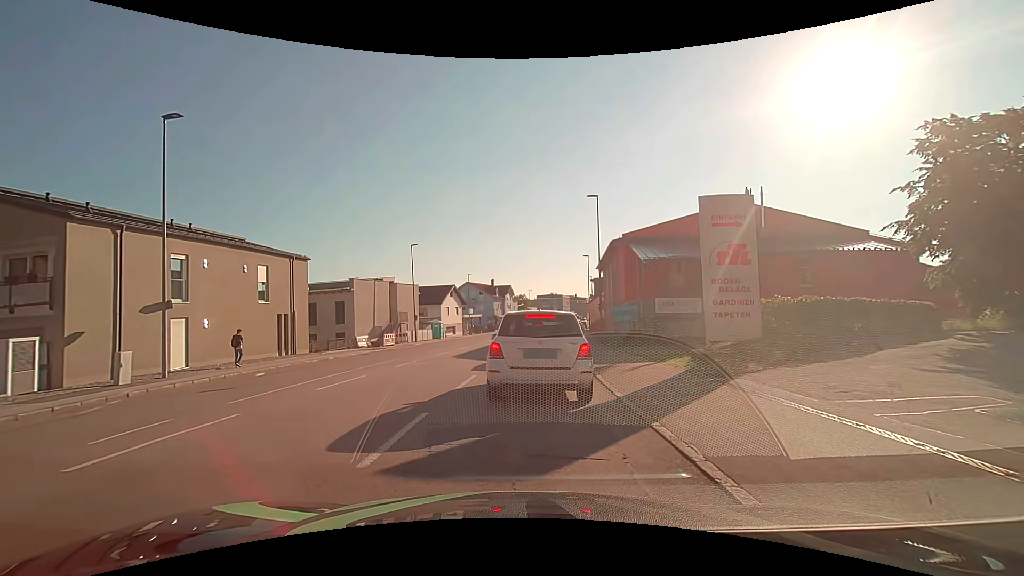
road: tertiary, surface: asphalt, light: Day
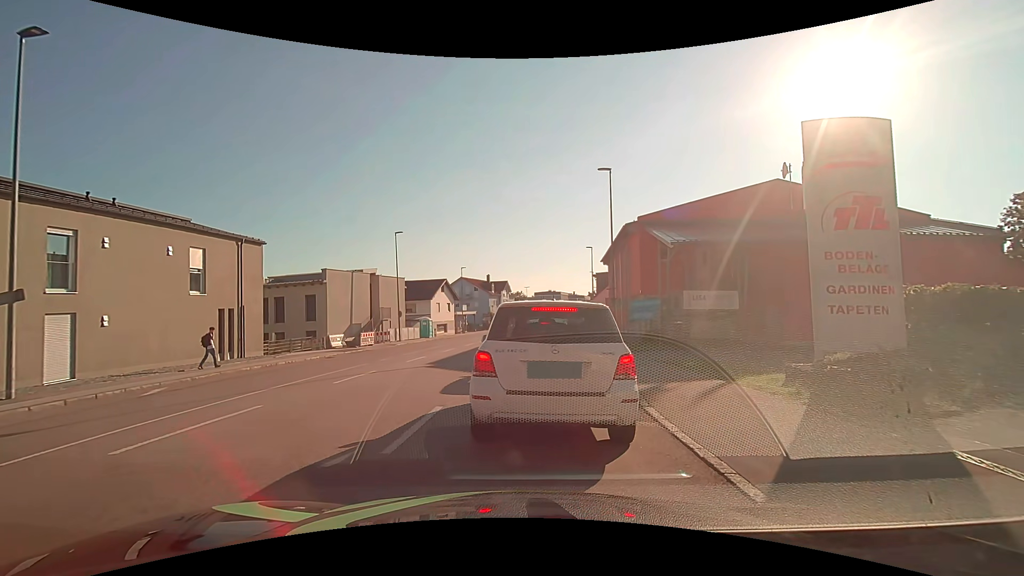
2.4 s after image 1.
(+0.1, +5.4) m; +2°
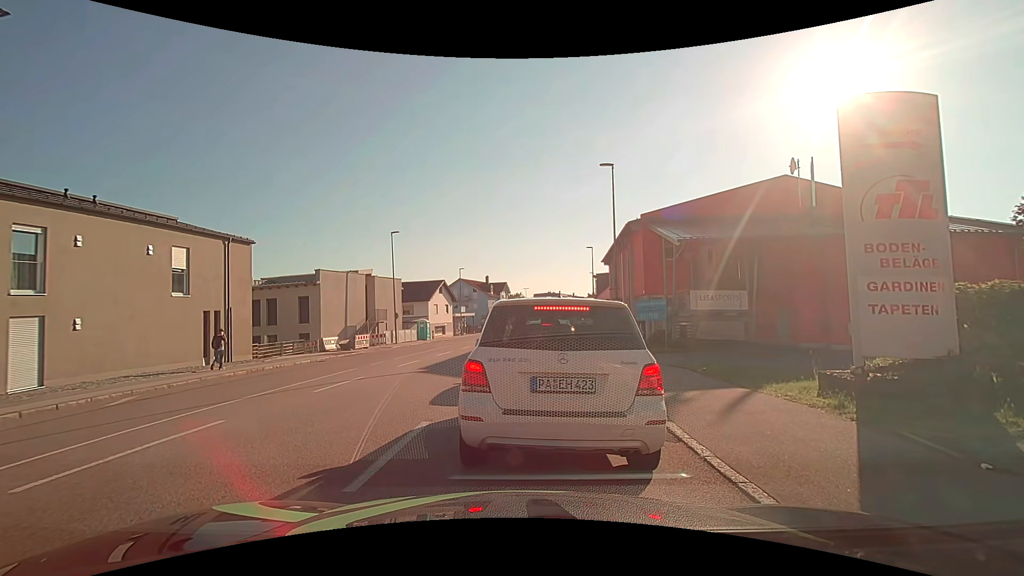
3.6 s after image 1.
(0.0, +1.0) m; 0°
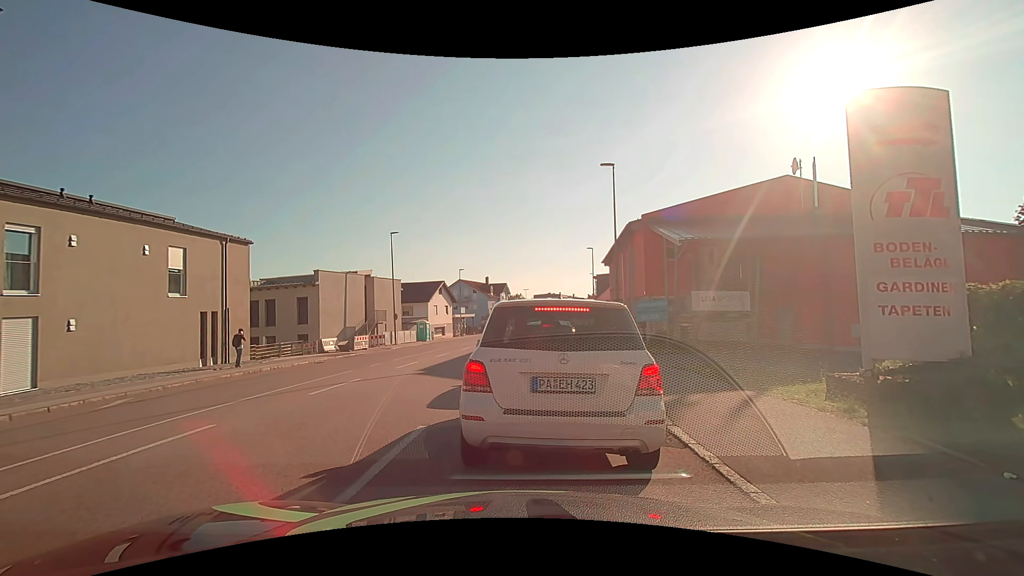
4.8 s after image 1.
(0.0, +0.3) m; 0°
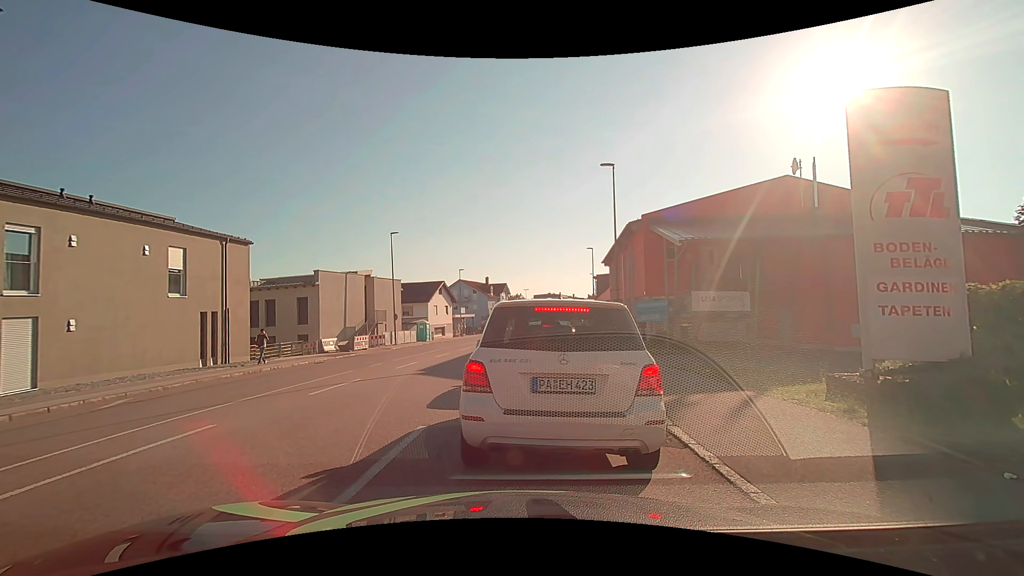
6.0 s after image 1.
(0.0, 0.0) m; 0°
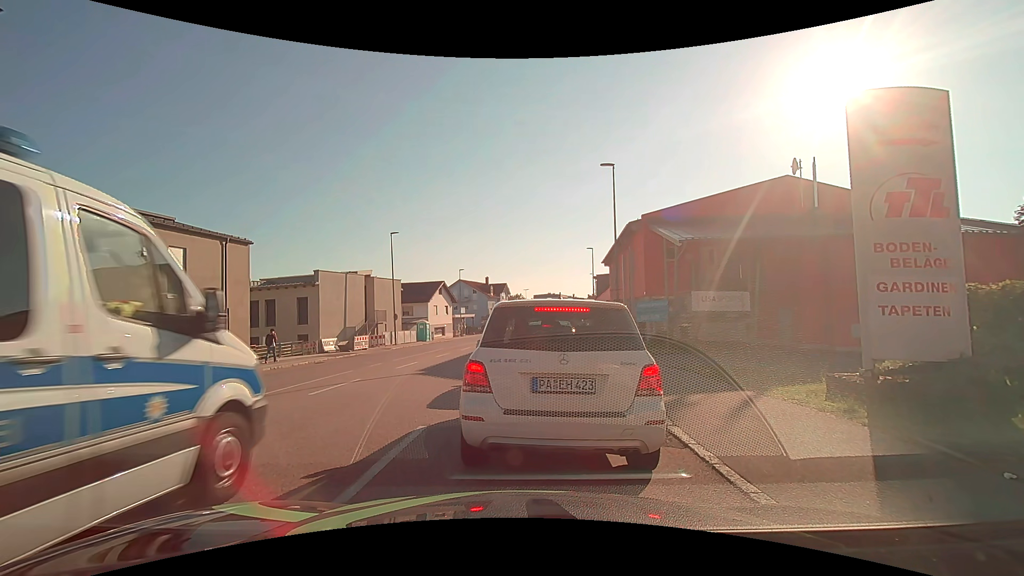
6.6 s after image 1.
(0.0, 0.0) m; 0°
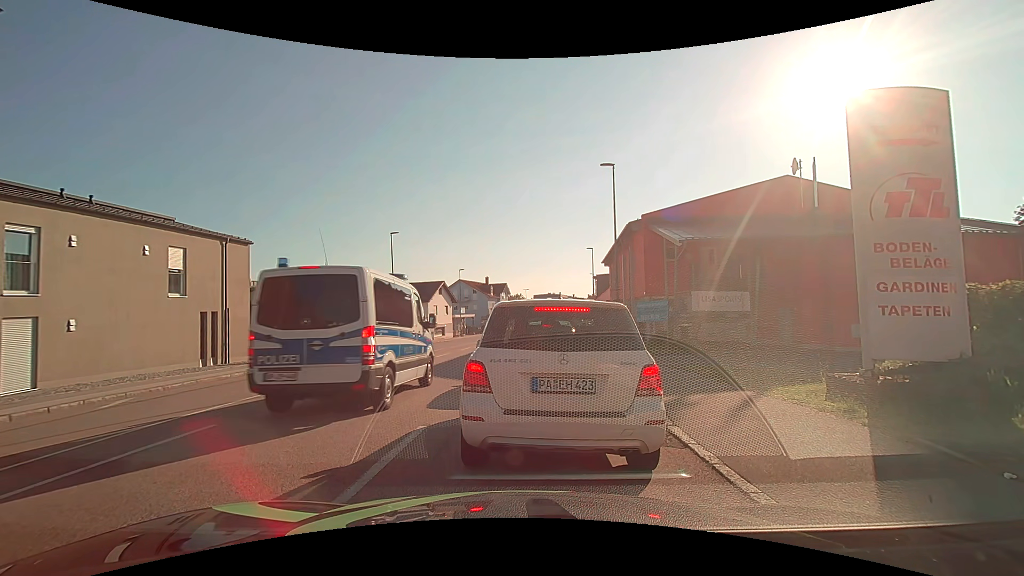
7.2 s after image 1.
(0.0, 0.0) m; 0°
